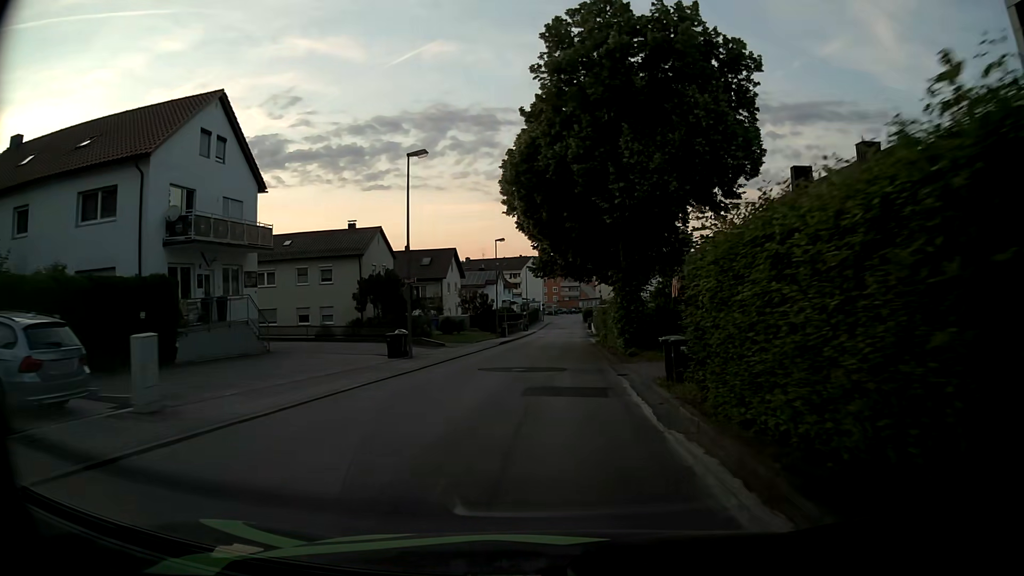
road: unclassified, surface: asphalt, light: Day
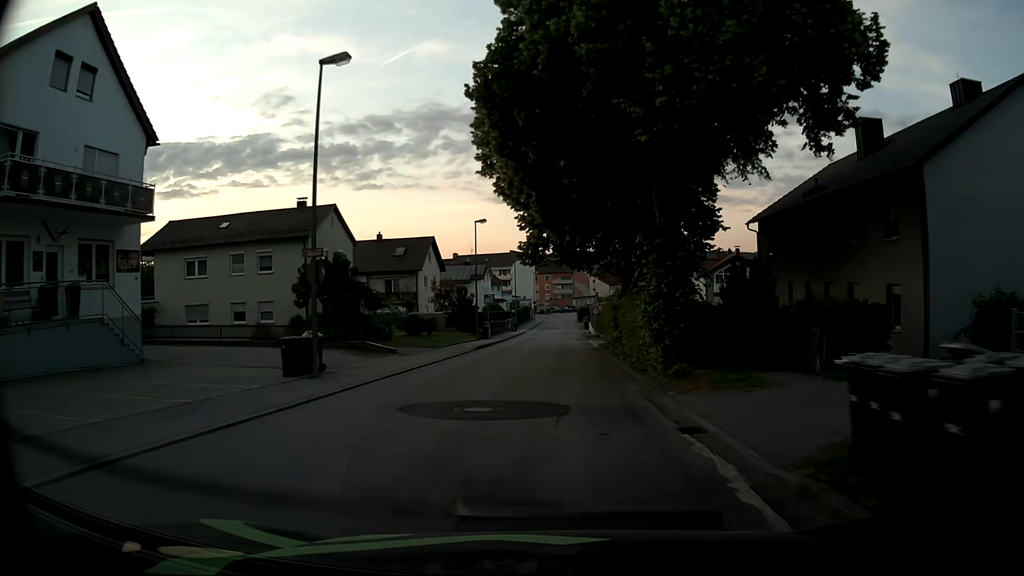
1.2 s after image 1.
(-0.1, +9.7) m; 0°
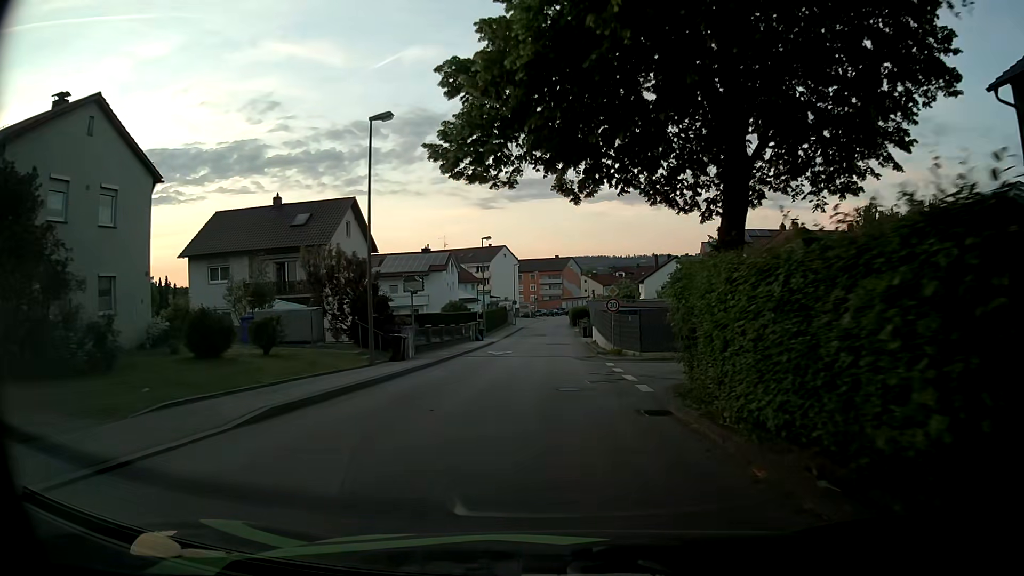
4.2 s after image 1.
(+0.3, +24.2) m; 0°
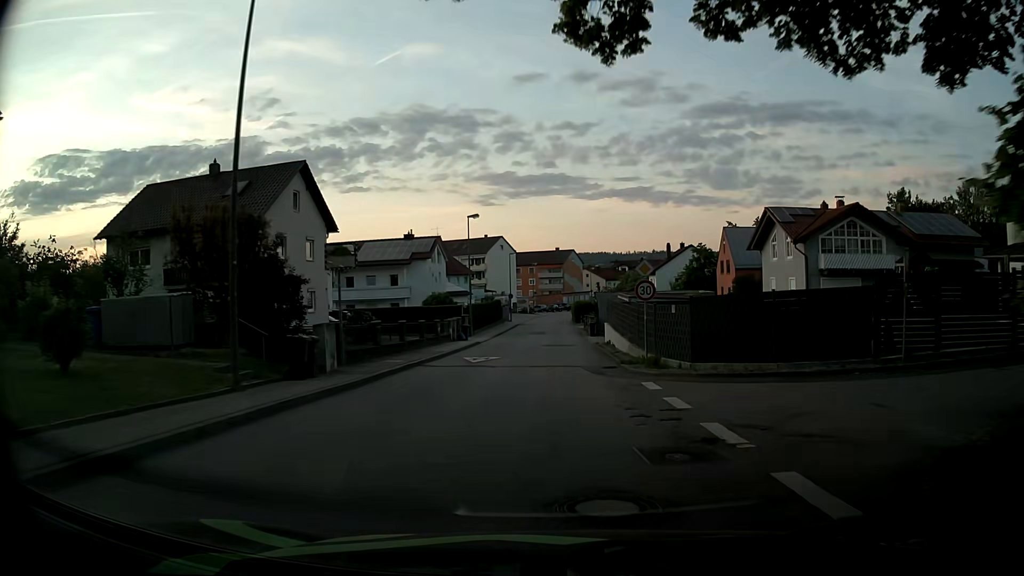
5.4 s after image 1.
(+0.1, +9.7) m; +1°
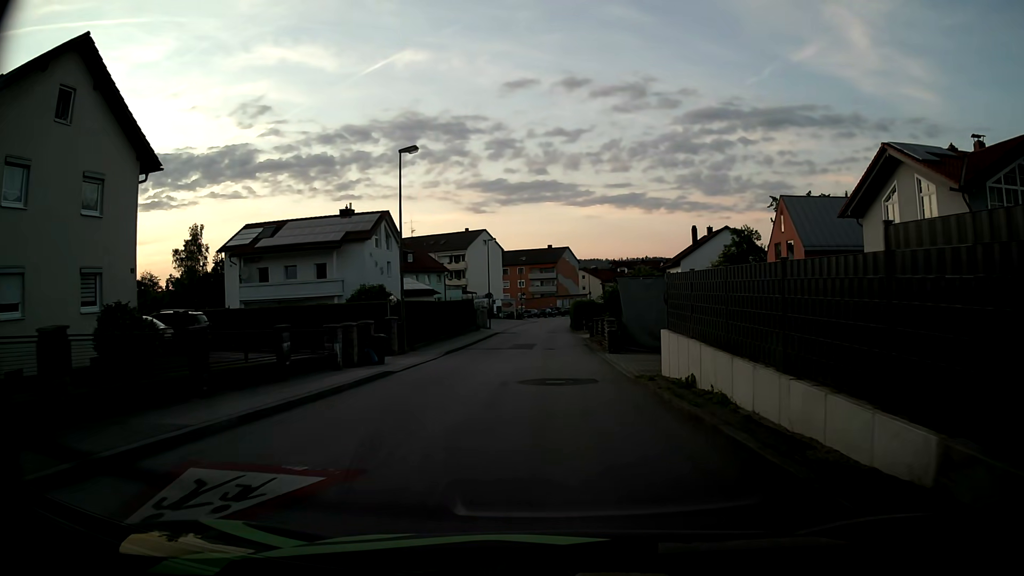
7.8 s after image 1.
(+0.1, +19.3) m; +1°
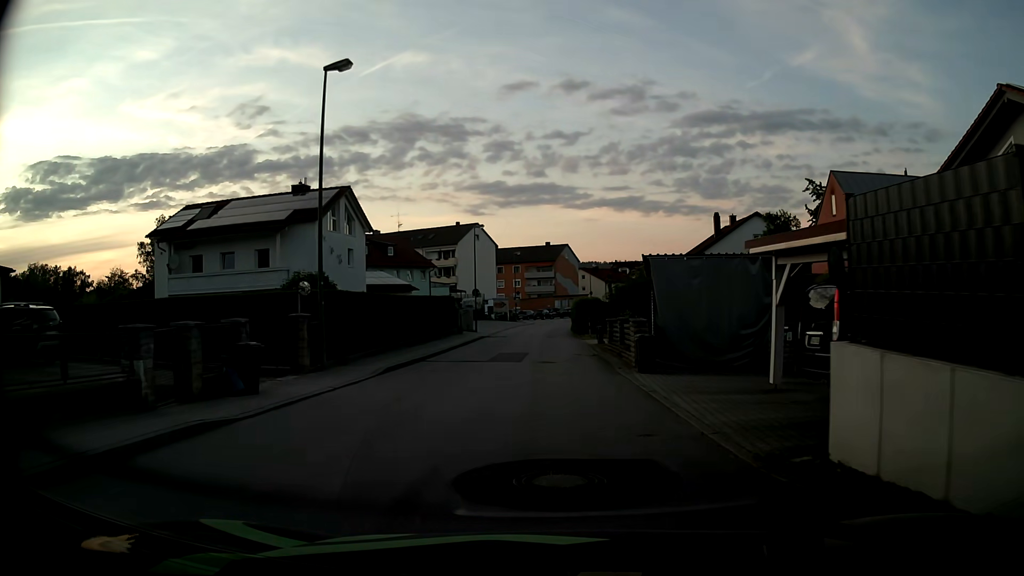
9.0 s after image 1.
(-0.1, +9.6) m; -1°
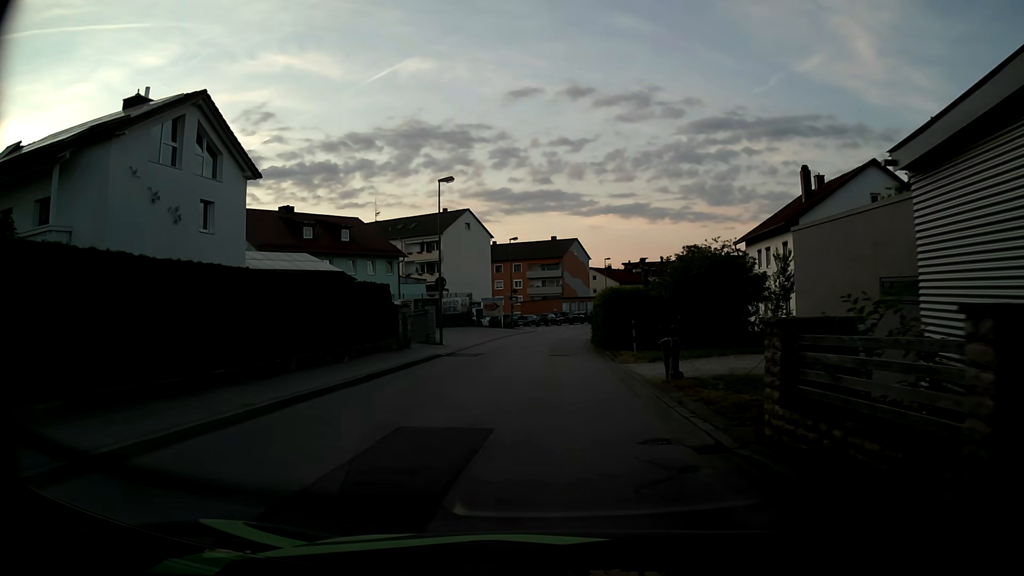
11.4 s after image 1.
(+0.1, +19.1) m; 0°
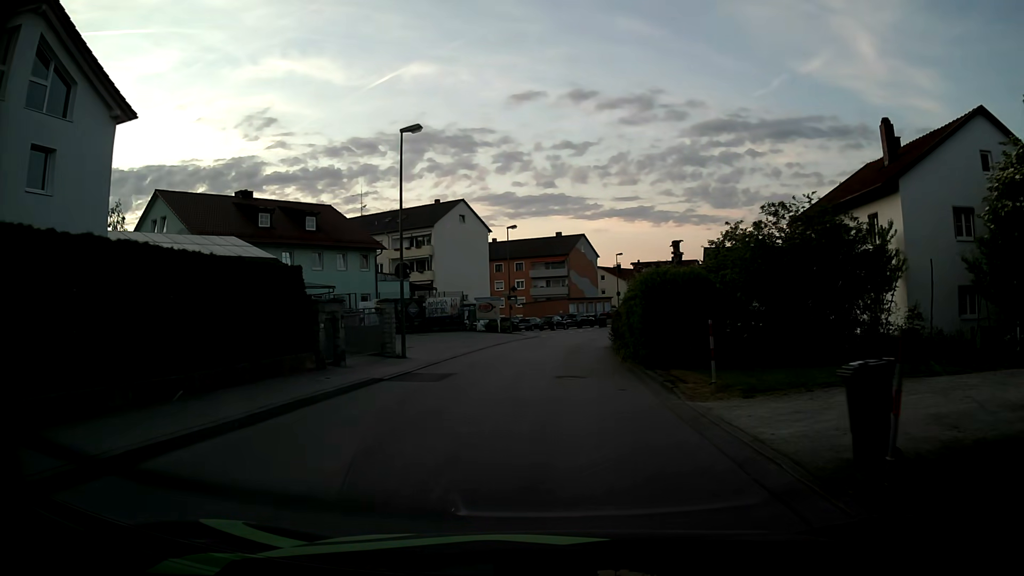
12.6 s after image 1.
(-0.1, +9.6) m; 0°
(0, +10) (0, +20) (+1, +30) (+2, +40) (+4, +50) (+6, +59) (+9, +69) (+13, +78) (+16, +88) (+20, +97) m
